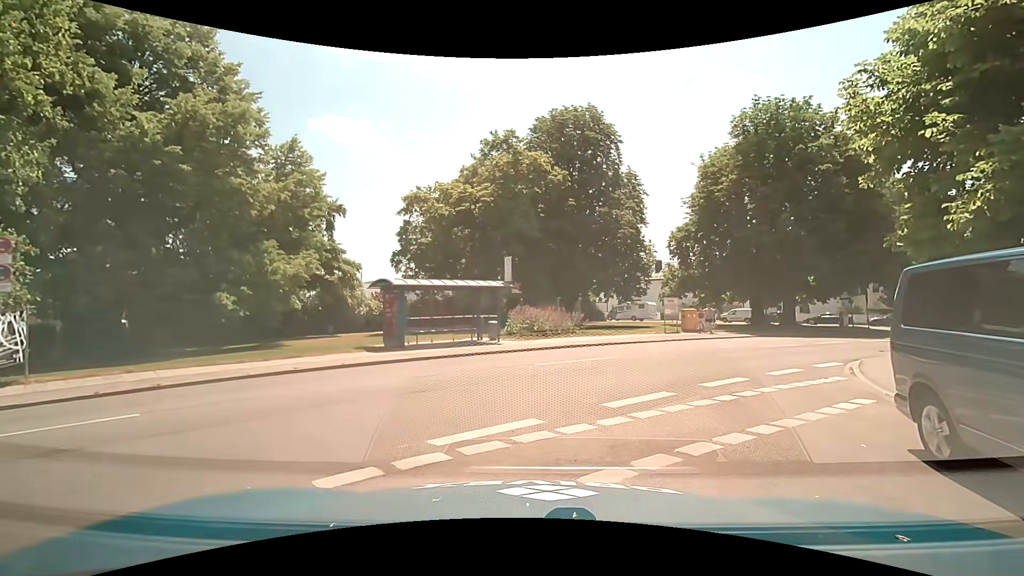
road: residential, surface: asphalt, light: Day
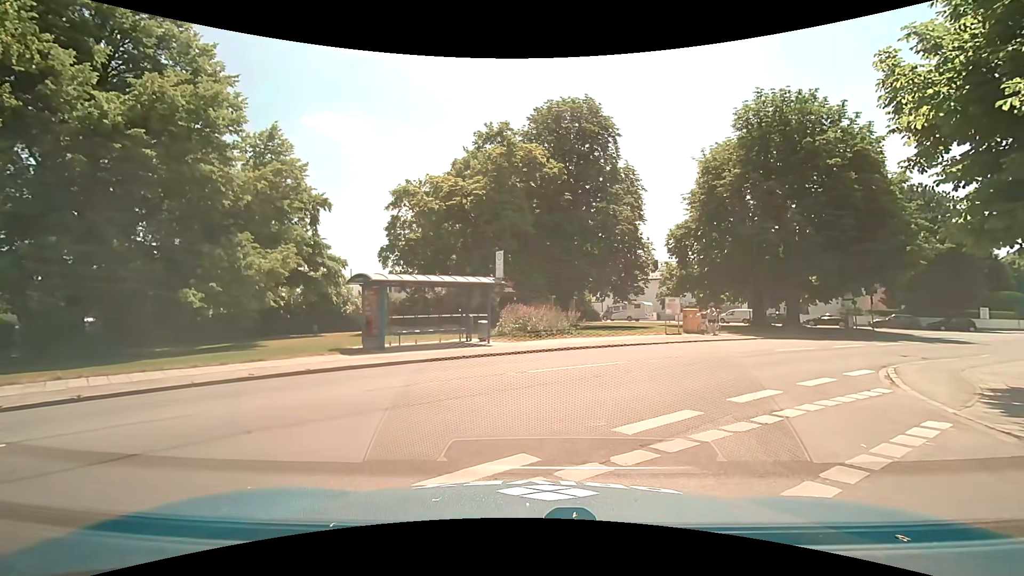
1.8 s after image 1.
(0.0, +1.7) m; -1°
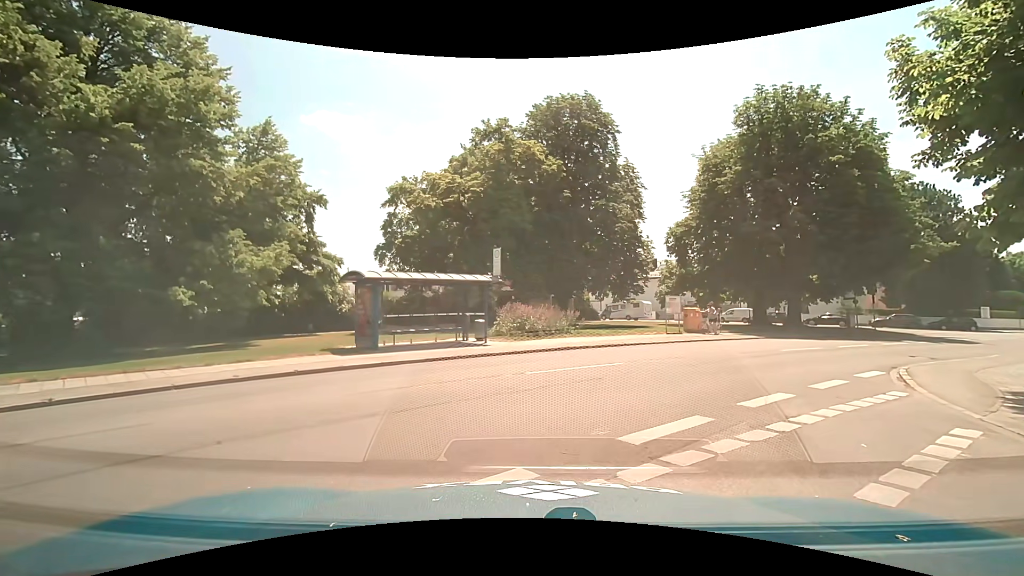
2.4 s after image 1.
(0.0, +0.5) m; 0°
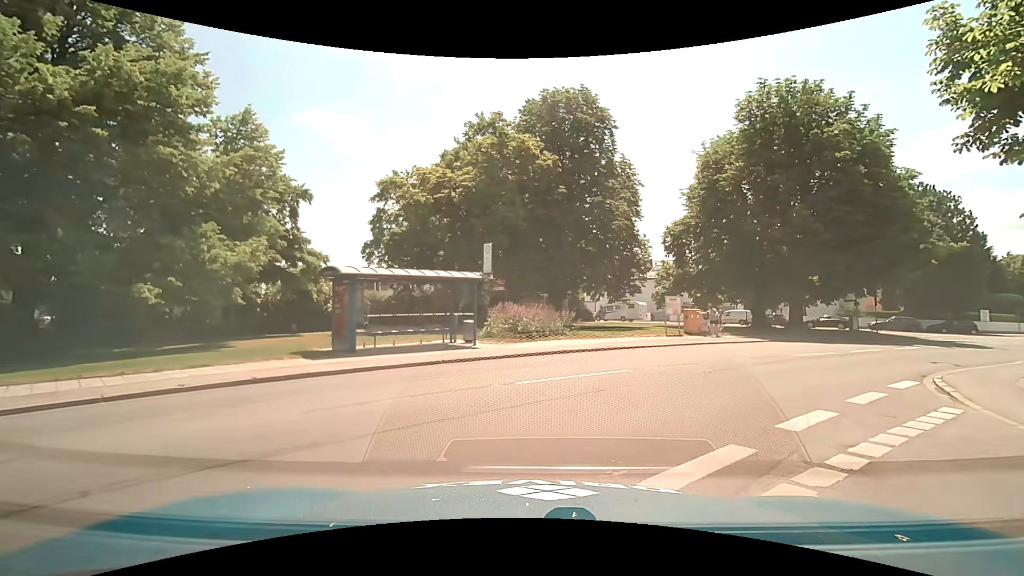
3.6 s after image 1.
(0.0, +1.5) m; -2°
